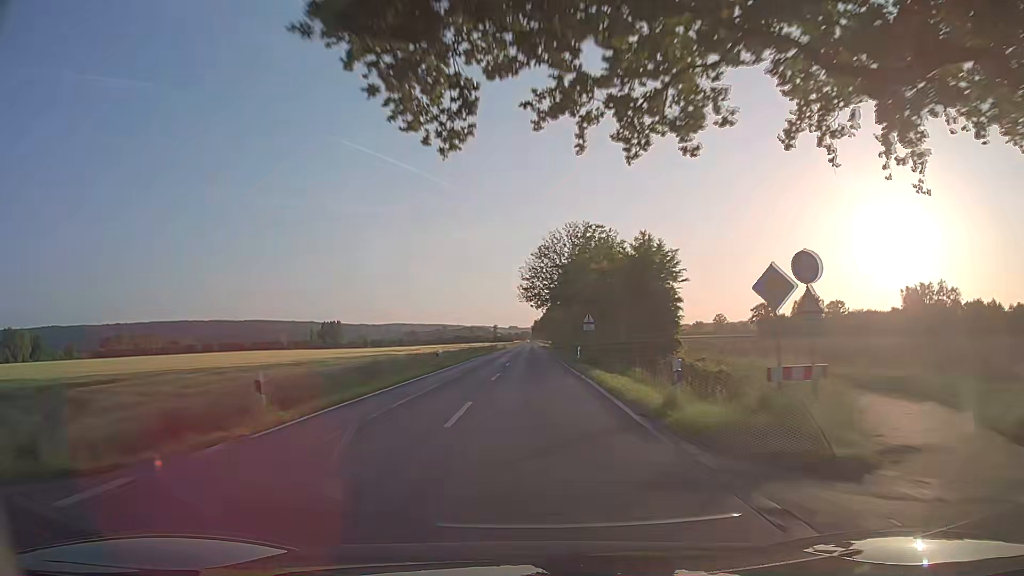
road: secondary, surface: asphalt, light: Day
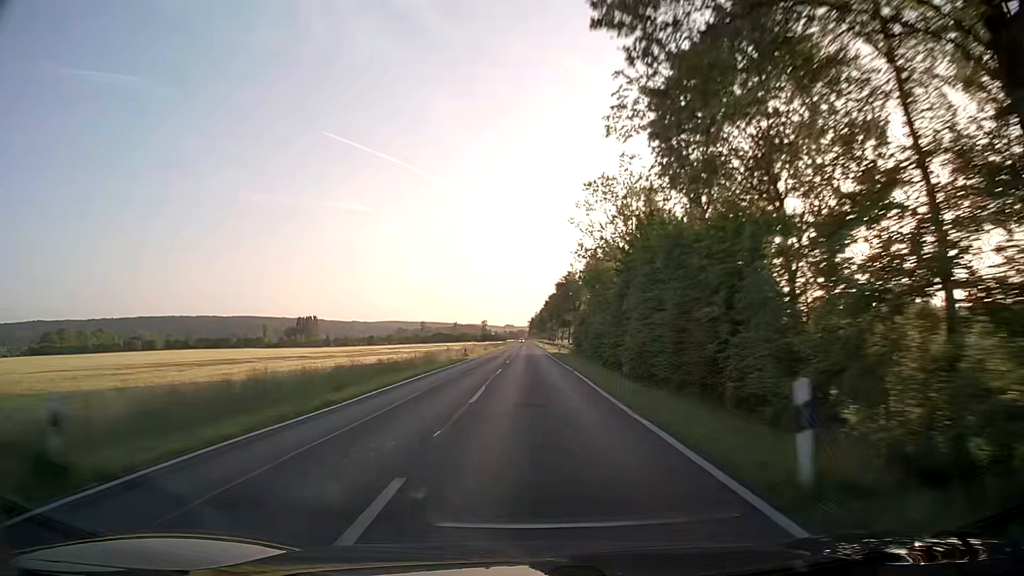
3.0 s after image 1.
(+0.4, +79.7) m; 0°
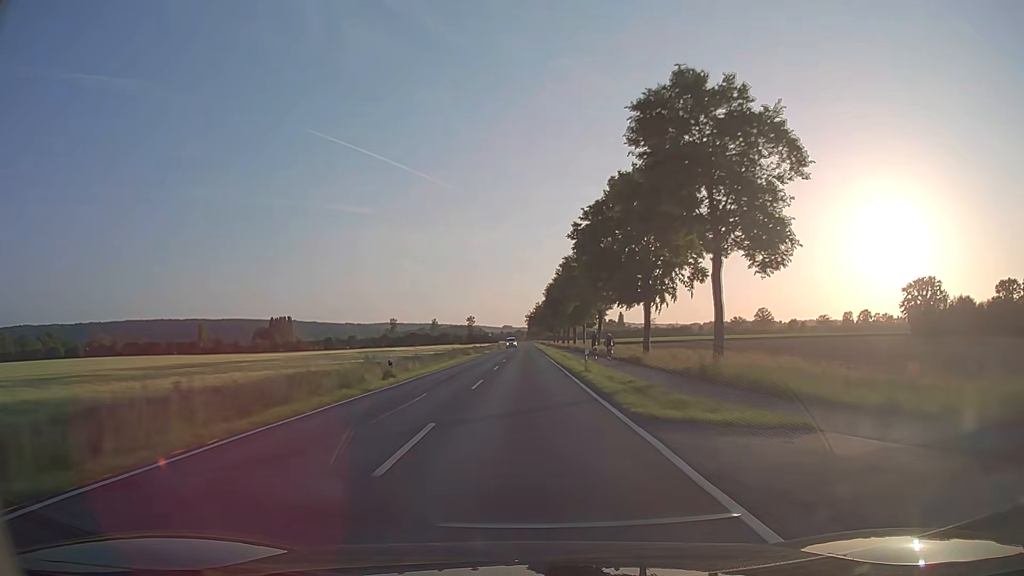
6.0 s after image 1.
(+0.4, +79.8) m; 0°
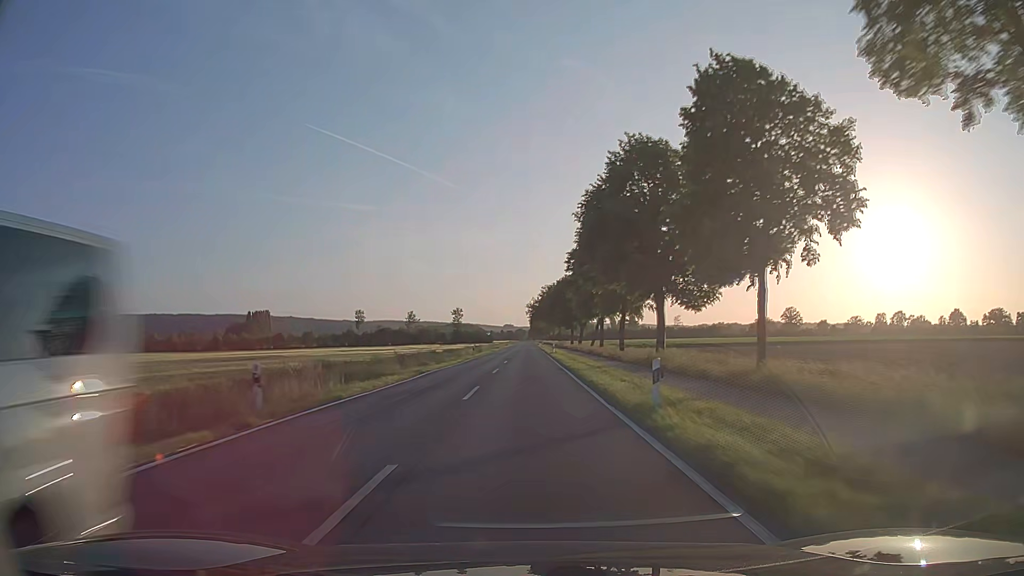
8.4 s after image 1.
(-0.2, +63.5) m; 0°
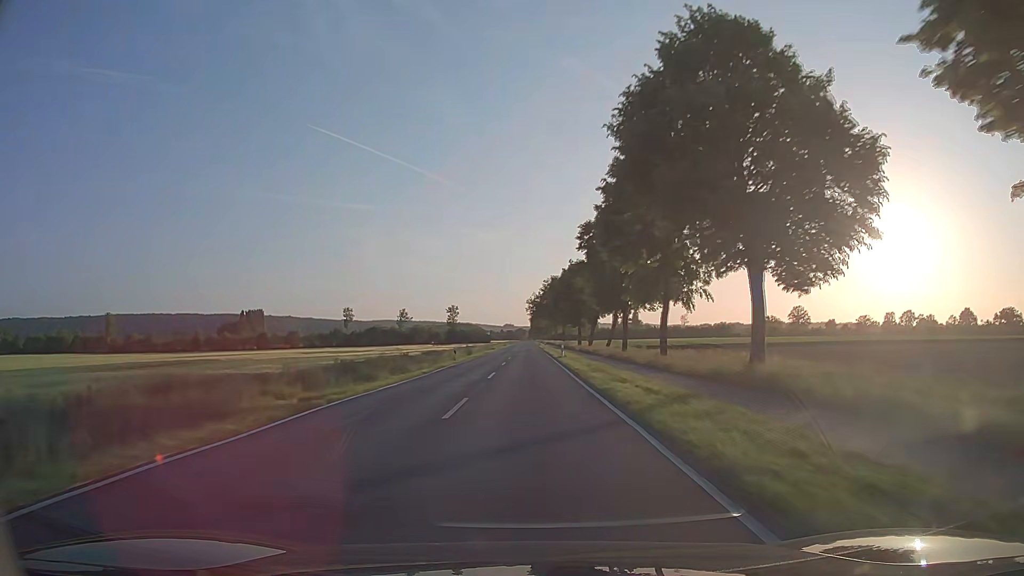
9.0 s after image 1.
(0.0, +15.8) m; 0°
